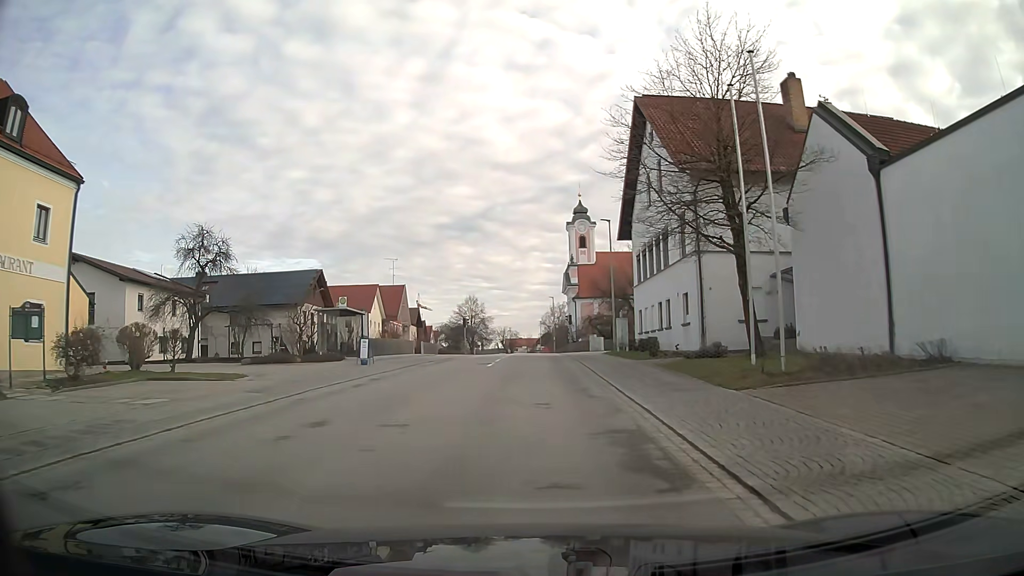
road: secondary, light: Day
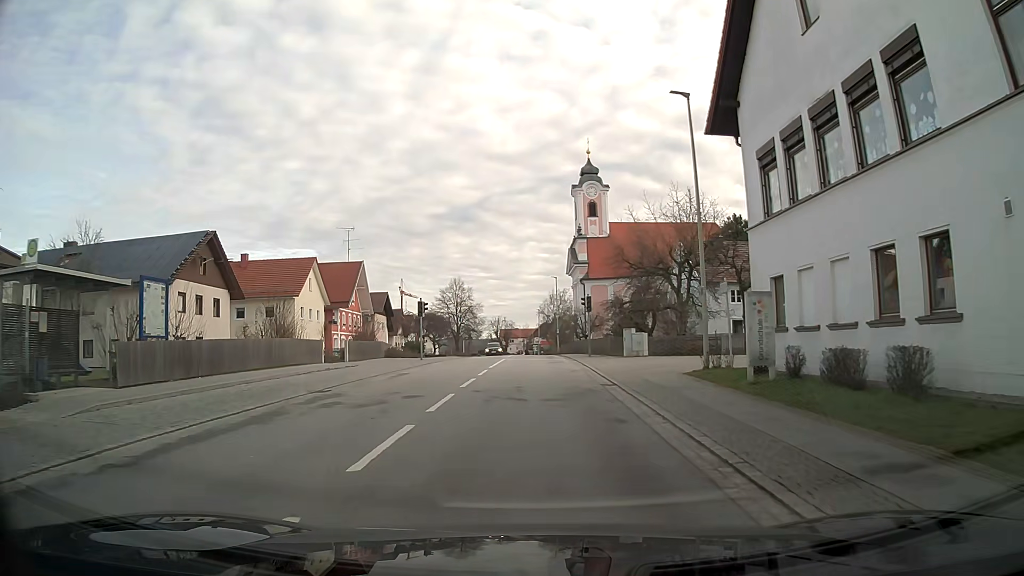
(-0.1, +22.7) m; 0°
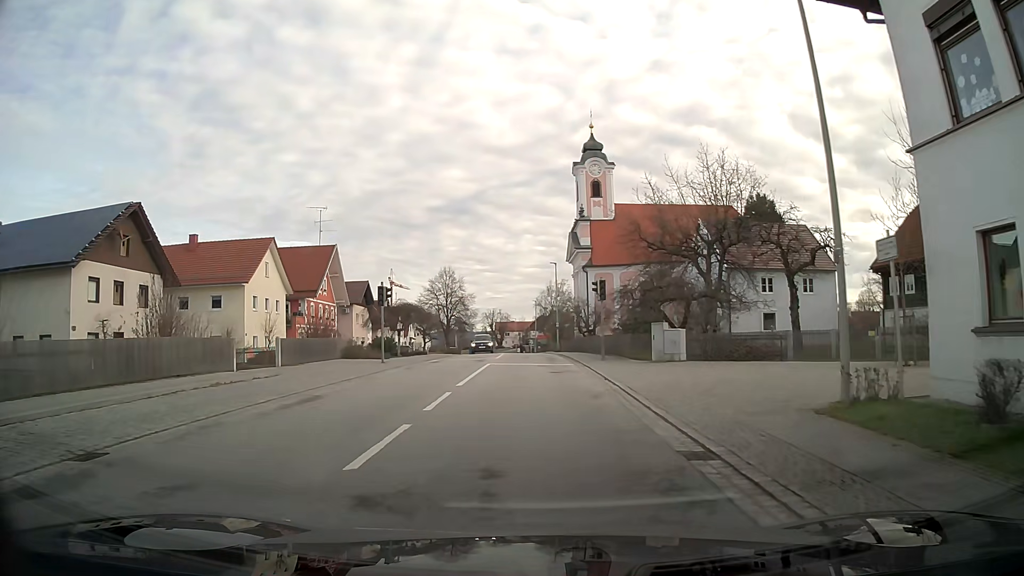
(+0.1, +9.1) m; +1°
(0, +10) (0, +20) (0, +30) (0, +40) (-1, +50) (-1, +60) (-2, +70) (-3, +80) (-3, +90) (-4, +100) m
